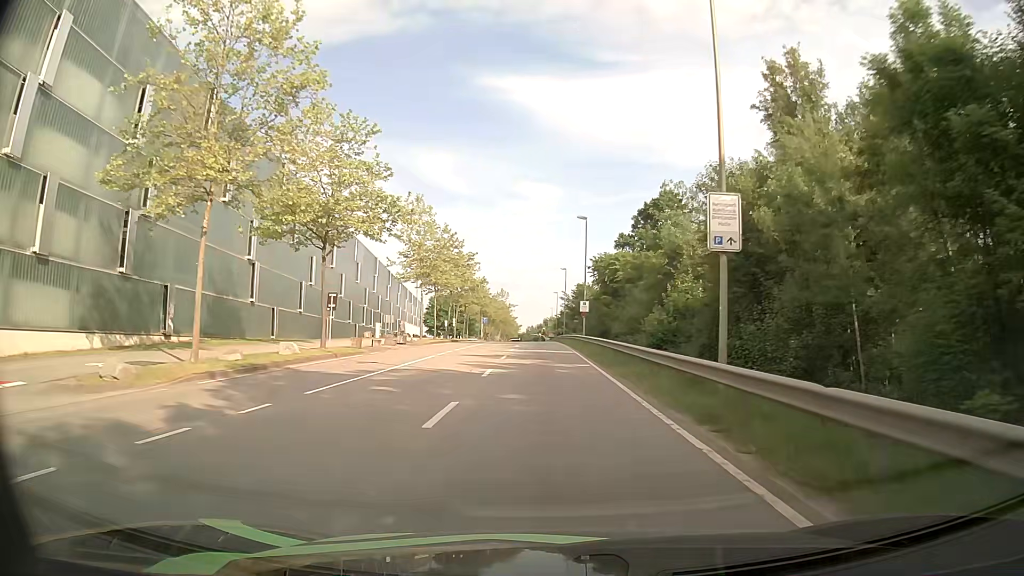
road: secondary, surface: asphalt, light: Day
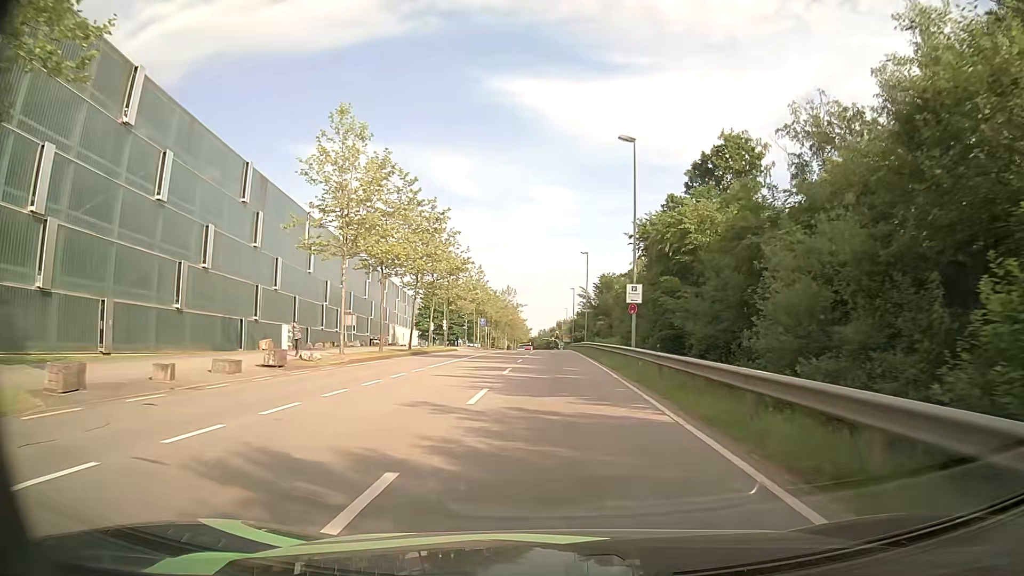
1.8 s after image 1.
(-0.2, +23.7) m; -1°
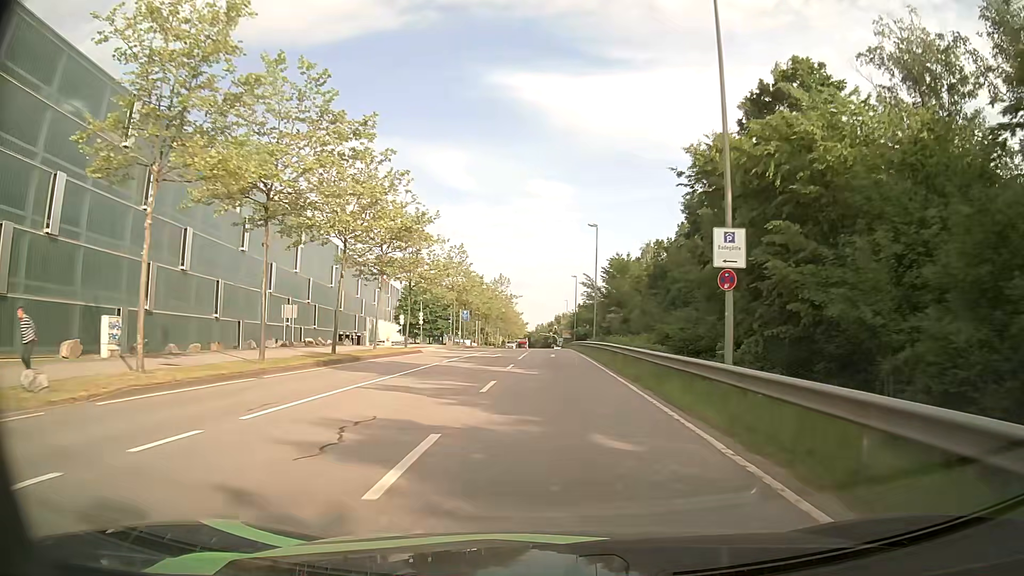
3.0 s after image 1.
(-0.1, +15.8) m; 0°
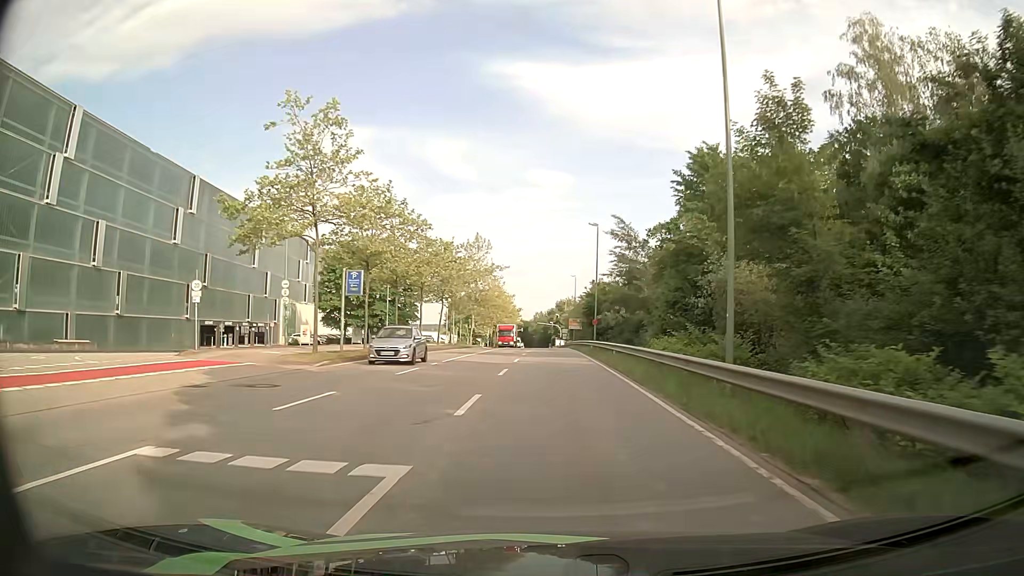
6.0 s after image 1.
(0.0, +40.1) m; 0°
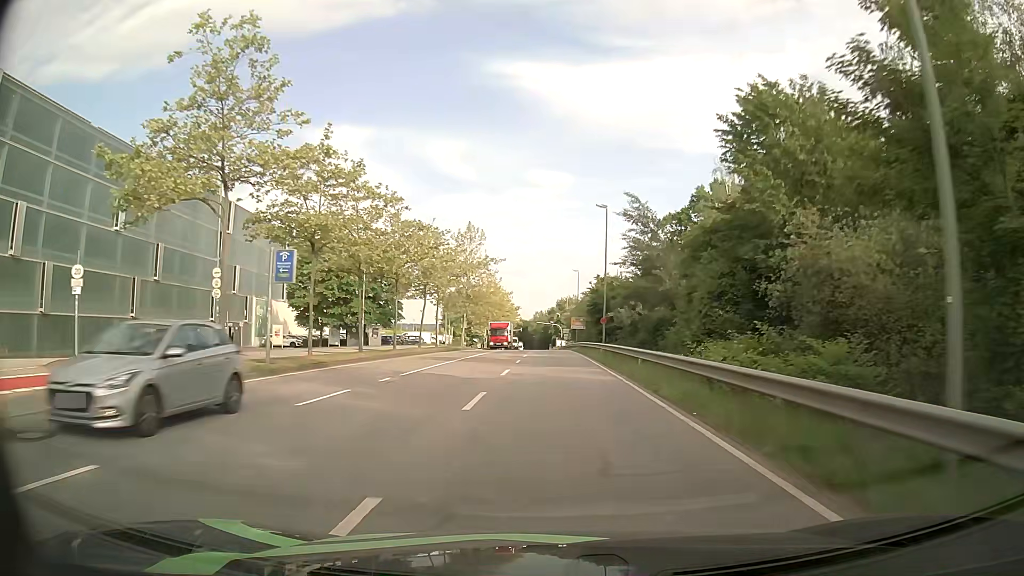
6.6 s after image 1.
(-0.1, +8.2) m; -1°
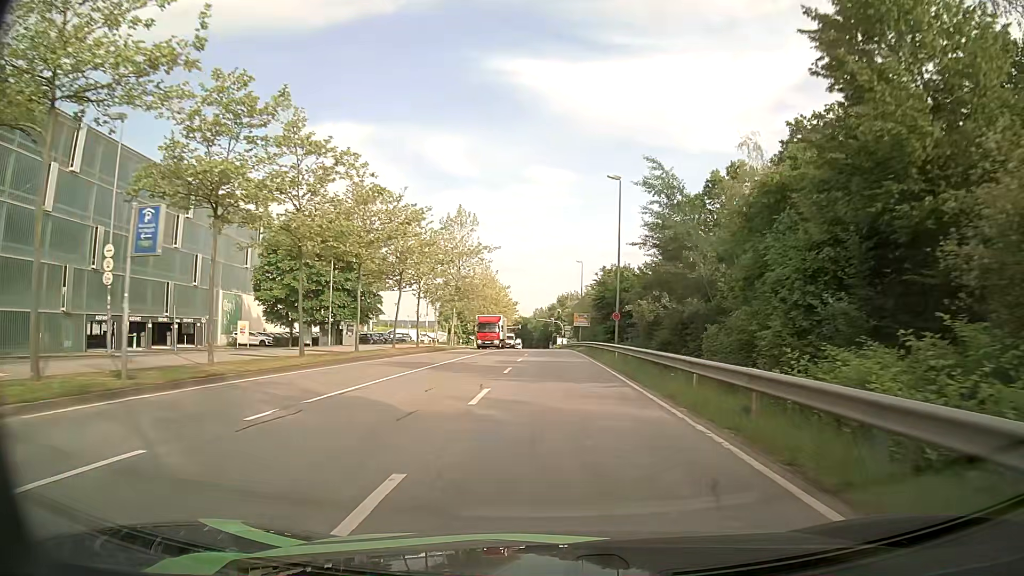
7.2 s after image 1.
(0.0, +8.3) m; 0°
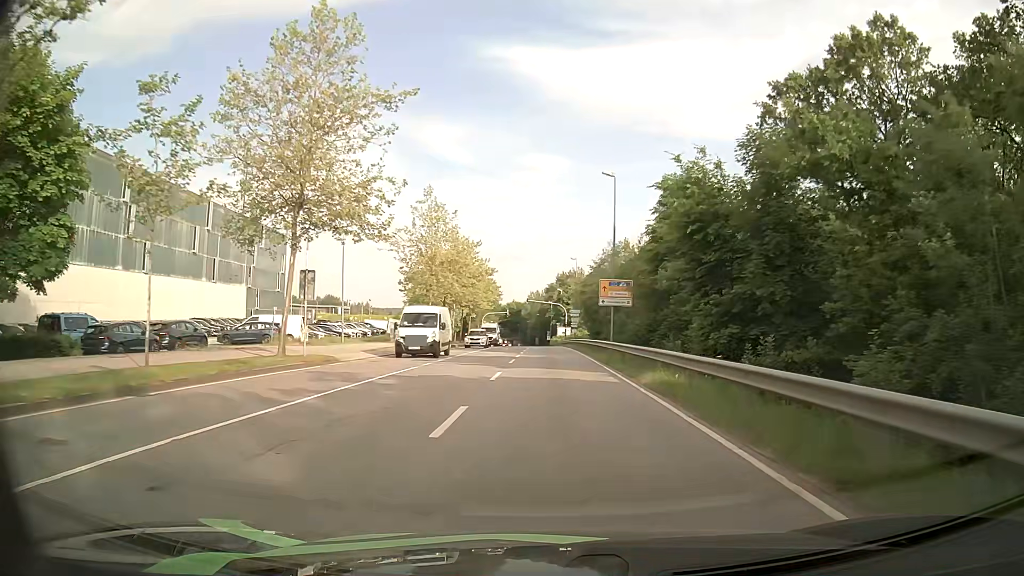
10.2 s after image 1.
(+0.1, +40.0) m; 0°
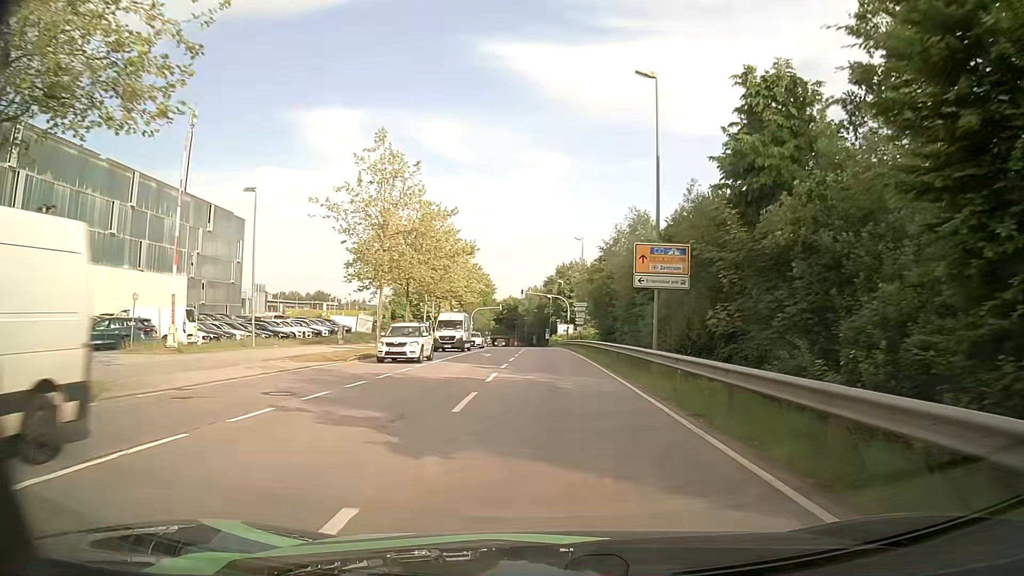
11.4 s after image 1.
(0.0, +15.3) m; 0°
(0, +10) (0, +20) (0, +30) (0, +40) (0, +50) (0, +60) (-1, +70) (-1, +80) (-1, +90) (-1, +100) m
